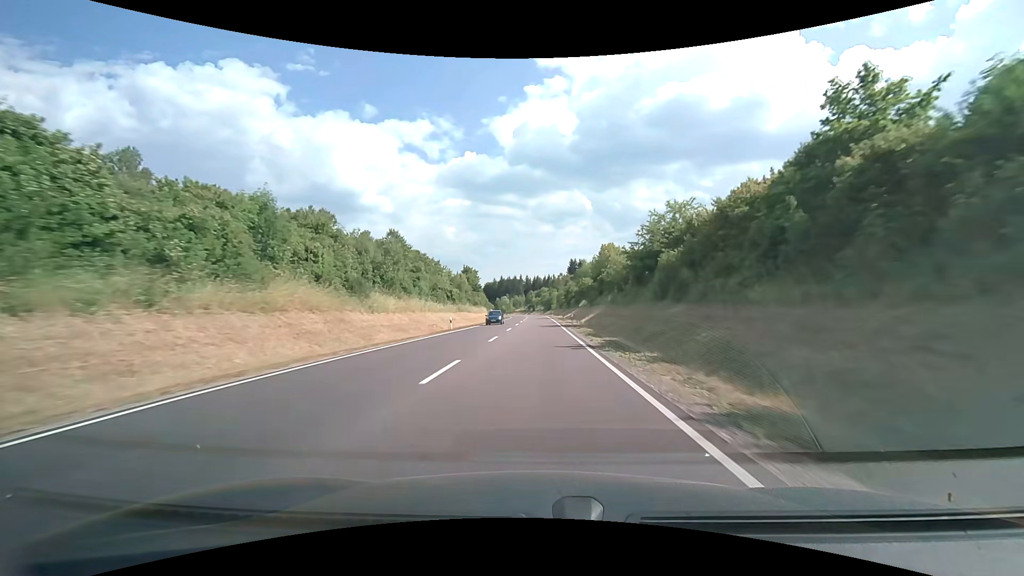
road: primary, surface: asphalt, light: Day
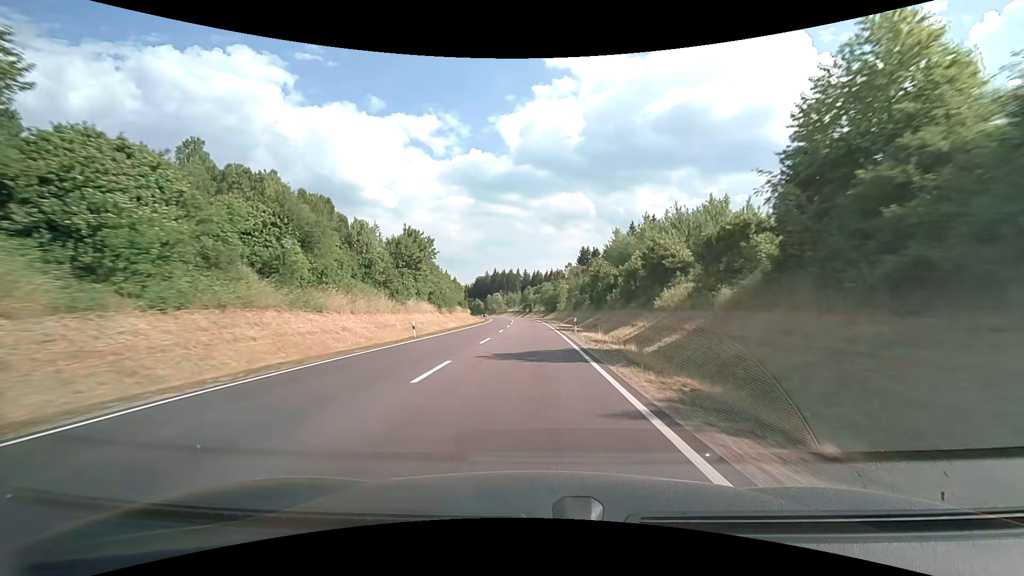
(+0.6, +60.0) m; 0°
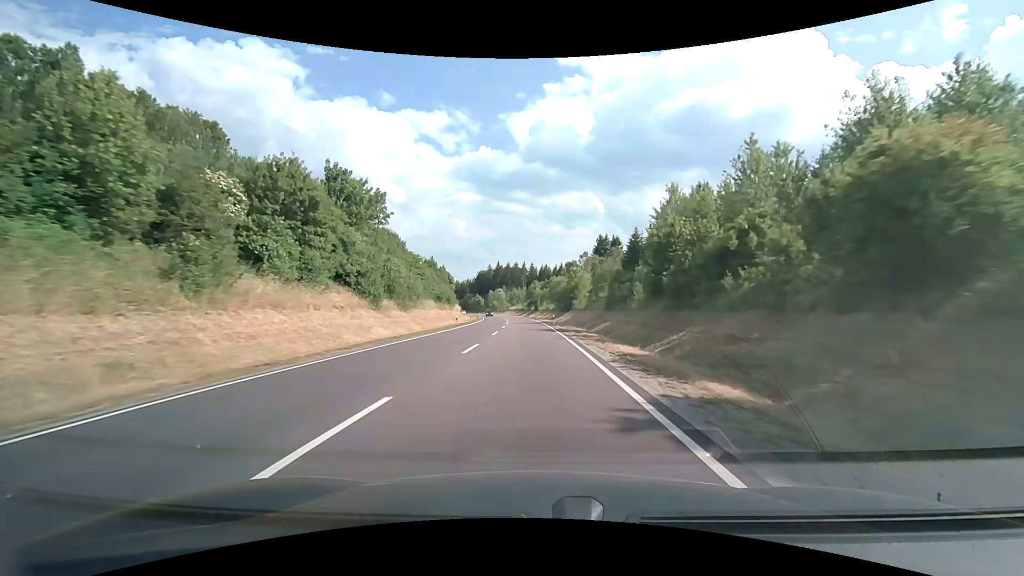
(-0.2, +30.2) m; -1°
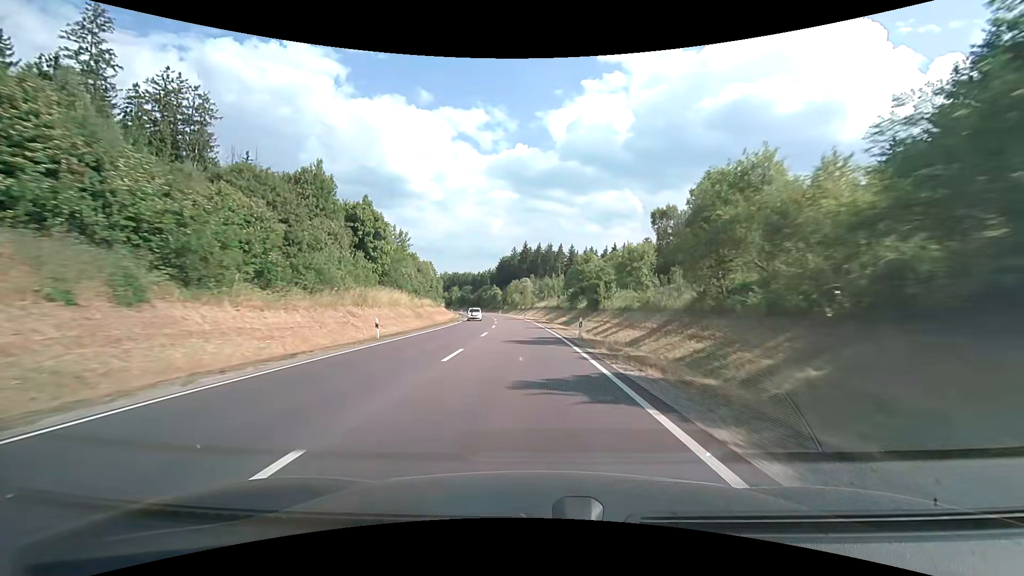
(-2.0, +75.7) m; -4°
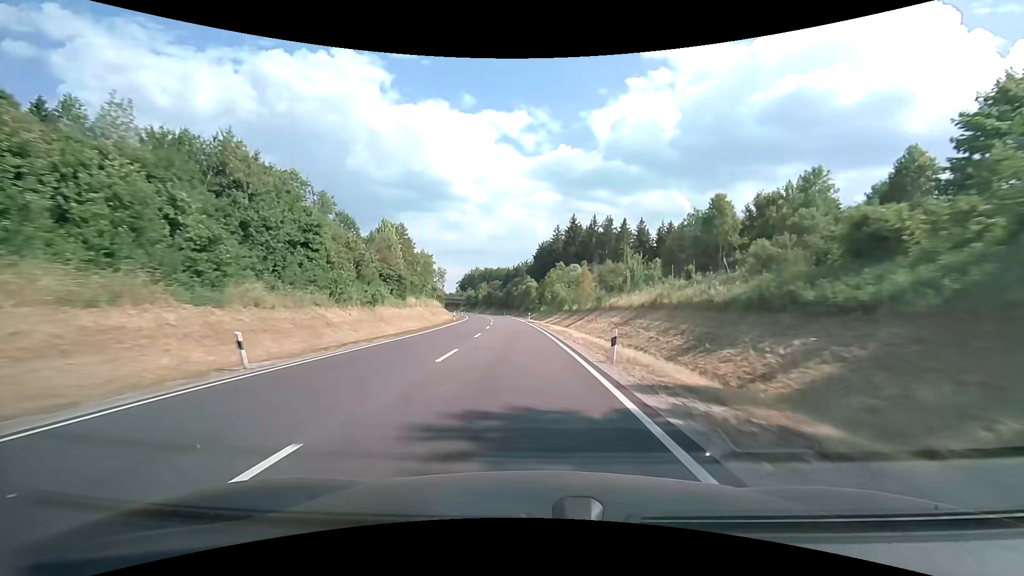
(-2.4, +60.3) m; -5°
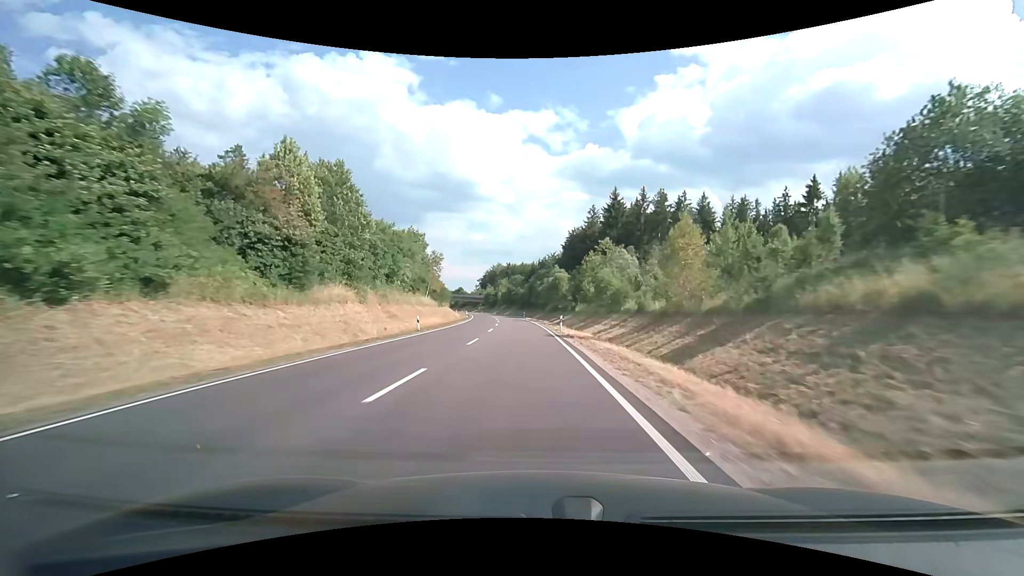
(-0.7, +30.1) m; -3°
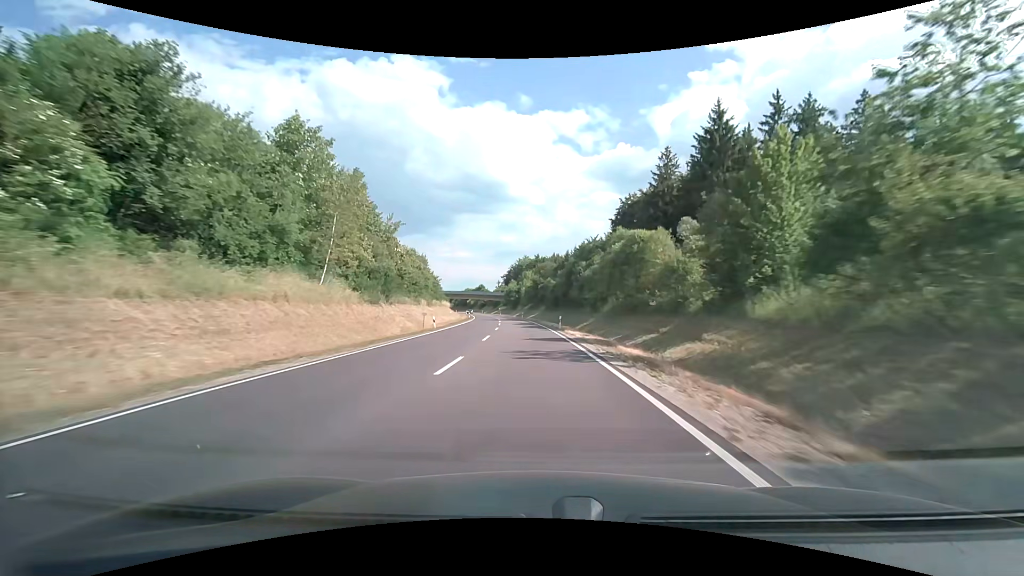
(-1.5, +45.5) m; -3°
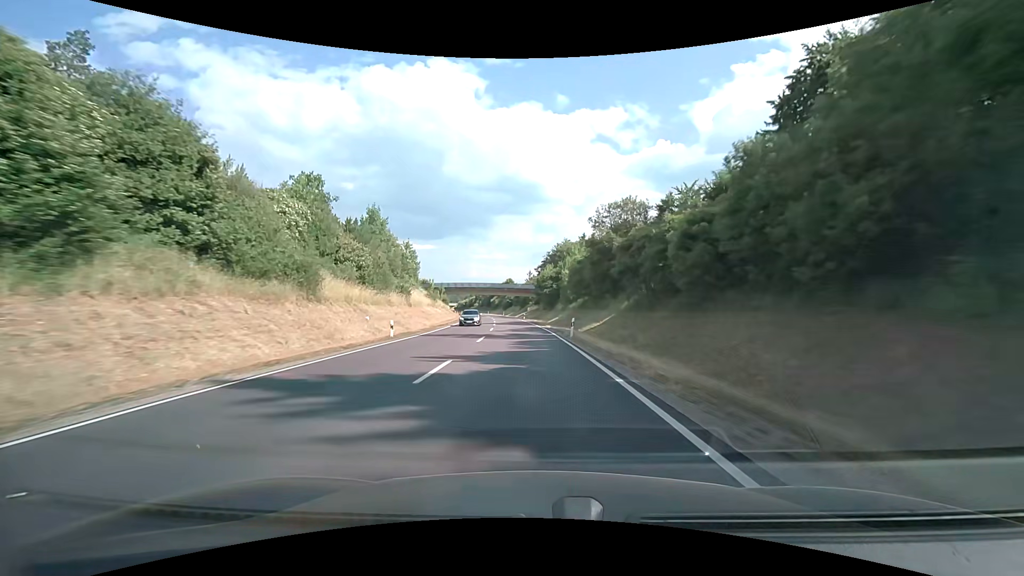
(-2.4, +61.8) m; -5°
(0, +10) (0, +20) (-1, +30) (-1, +40) (-2, +50) (-3, +60) (-4, +70) (-5, +80) (-6, +90) (-7, +100) m
